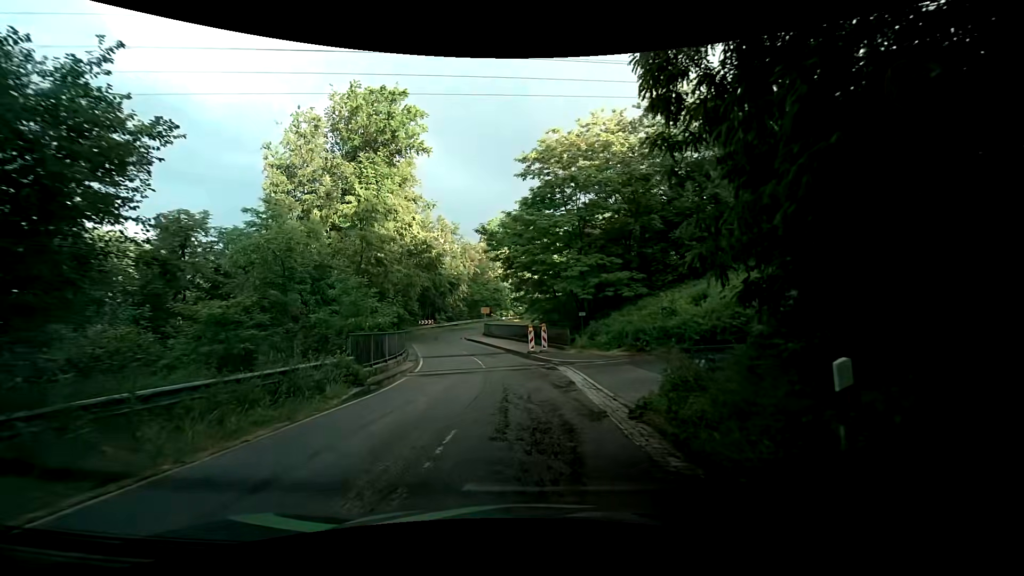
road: tertiary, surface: asphalt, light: Day
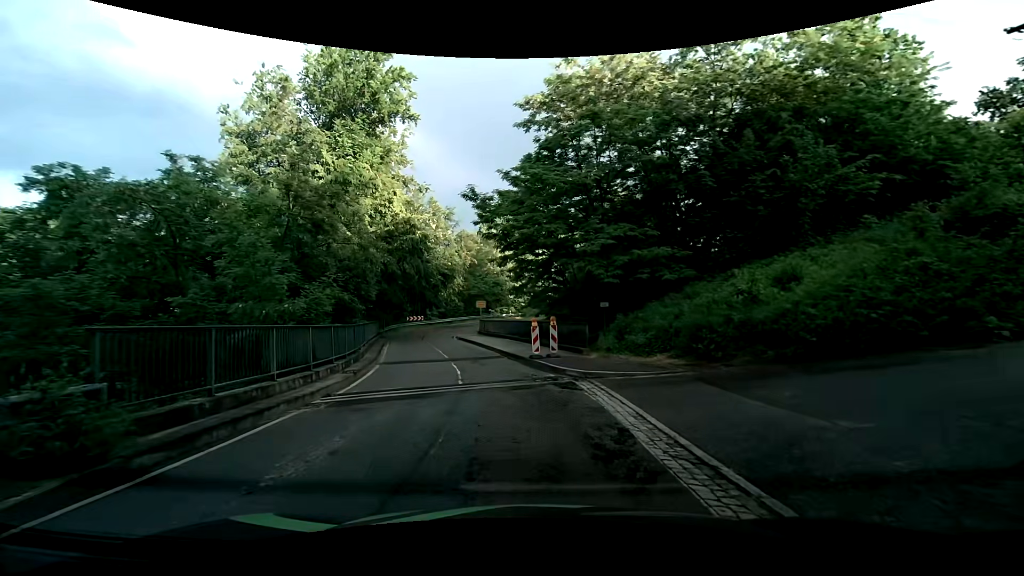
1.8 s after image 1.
(-0.1, +8.4) m; 0°
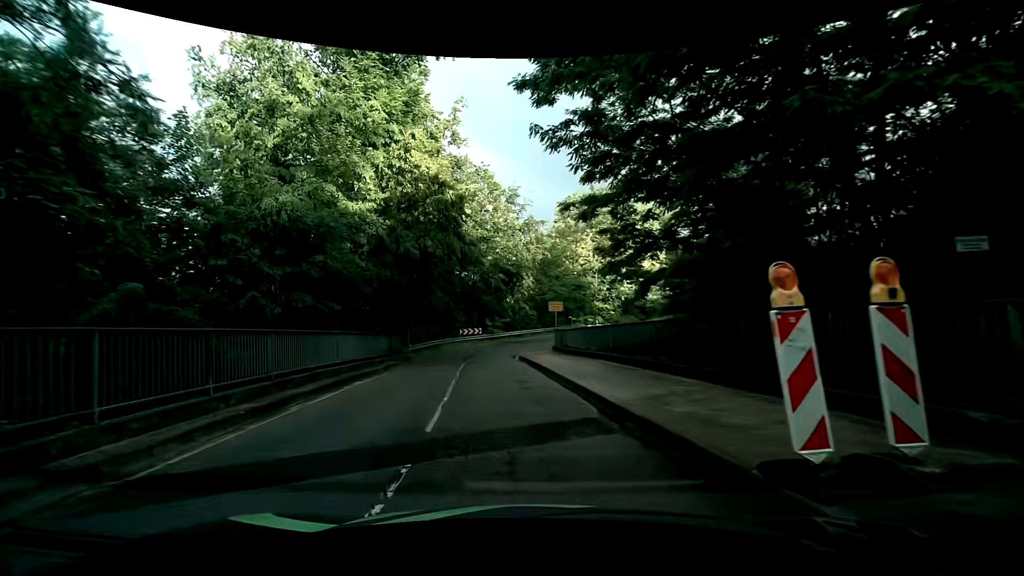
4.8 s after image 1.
(-1.0, +16.4) m; -10°
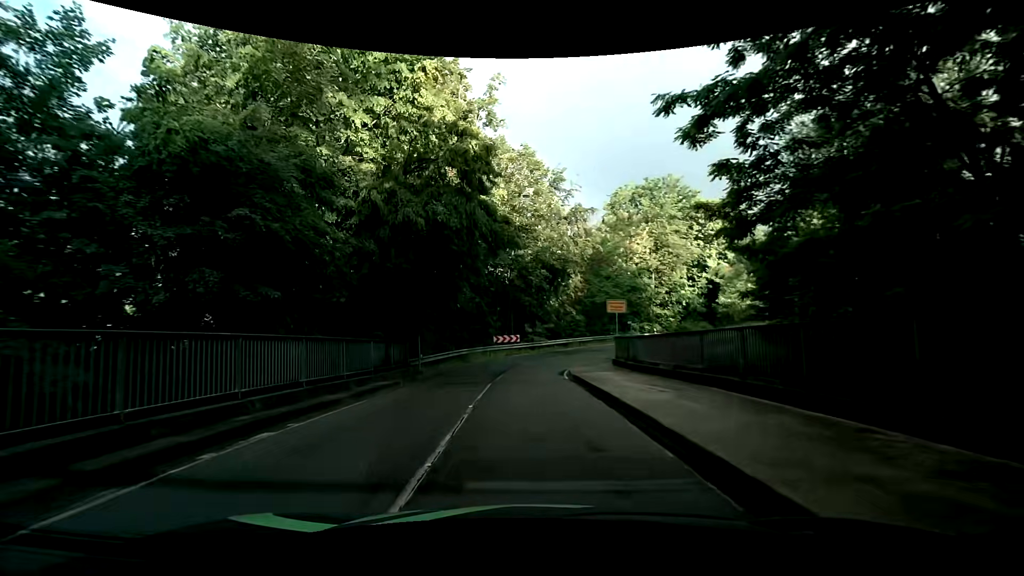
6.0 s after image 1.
(-0.4, +7.9) m; -4°
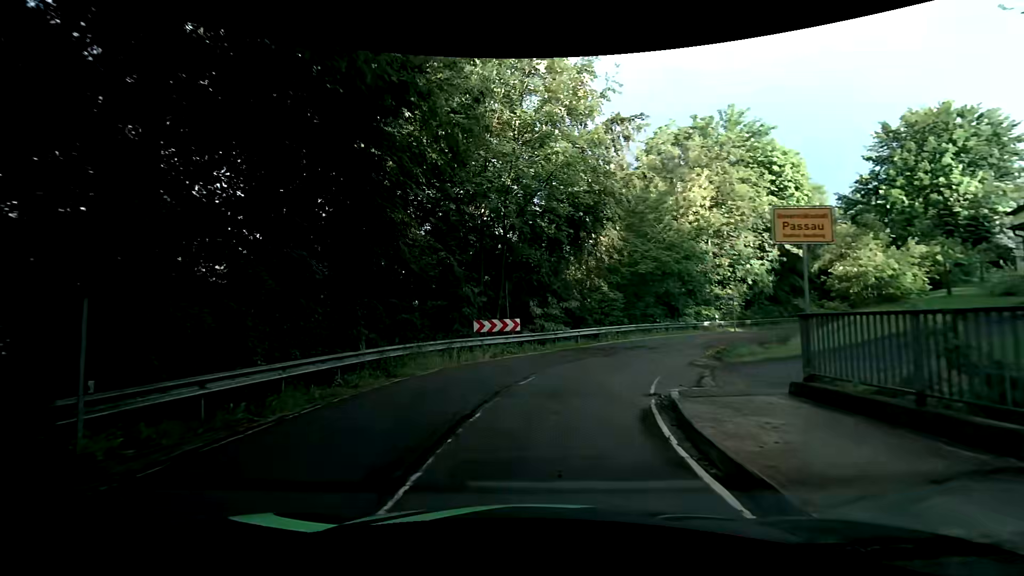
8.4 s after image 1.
(-0.3, +16.6) m; -1°
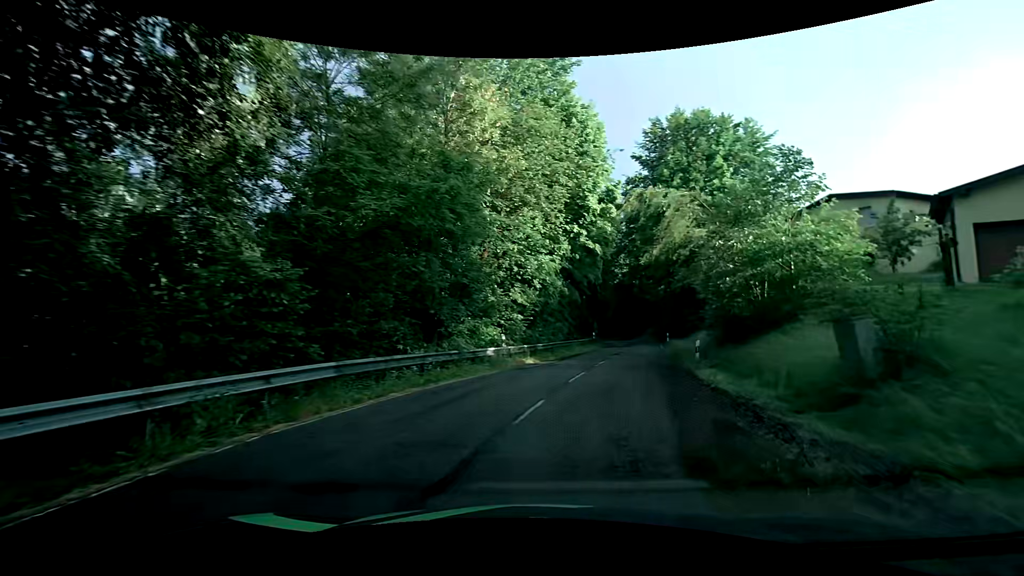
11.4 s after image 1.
(+3.8, +20.2) m; +29°
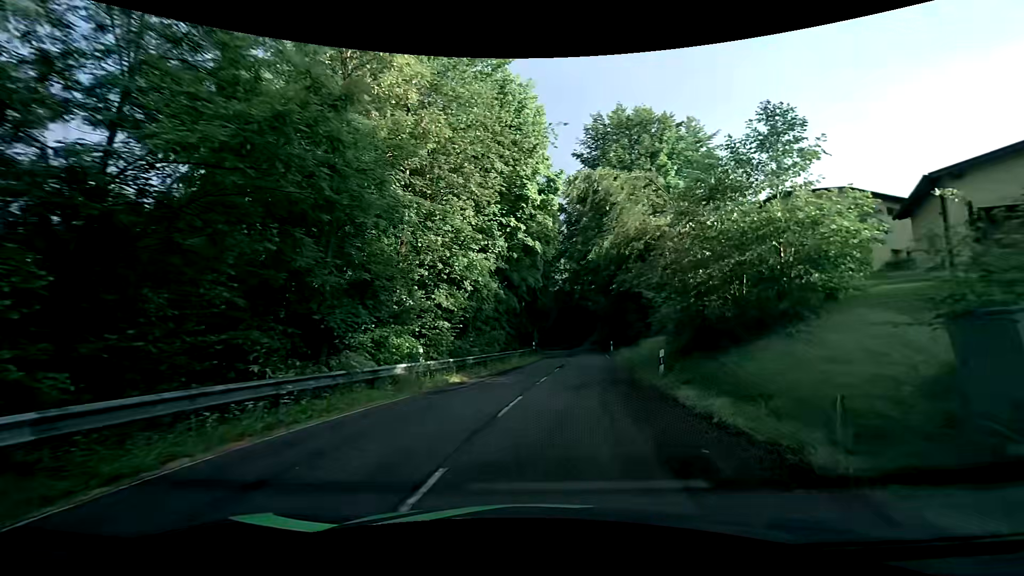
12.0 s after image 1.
(+0.3, +4.4) m; +6°
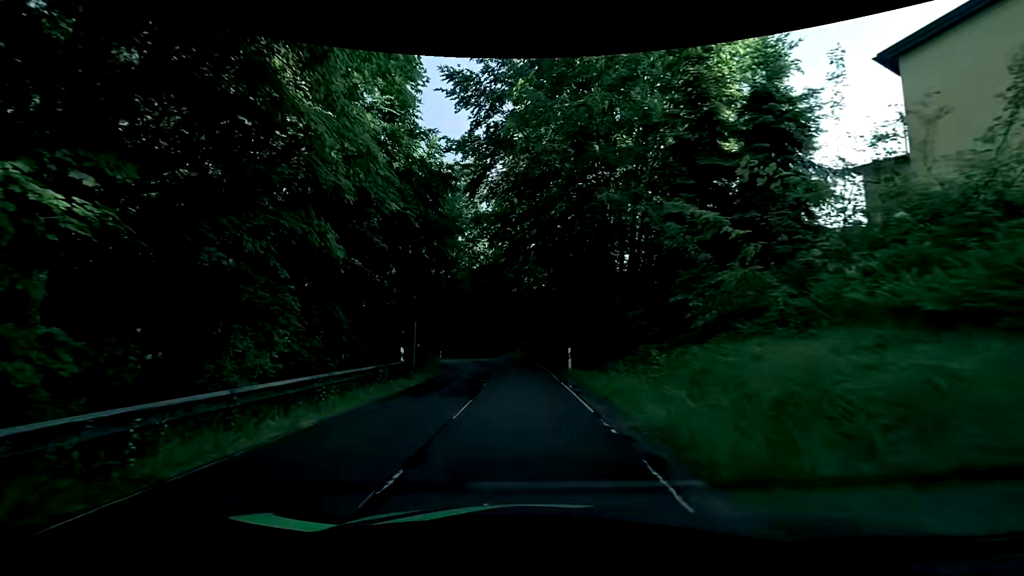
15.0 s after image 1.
(+2.9, +24.4) m; +9°
(0, +10) (-1, +20) (-2, +30) (-3, +40) (-6, +49) (-11, +58) (-16, +67) (-21, +75) (-26, +84) (-32, +92) m
